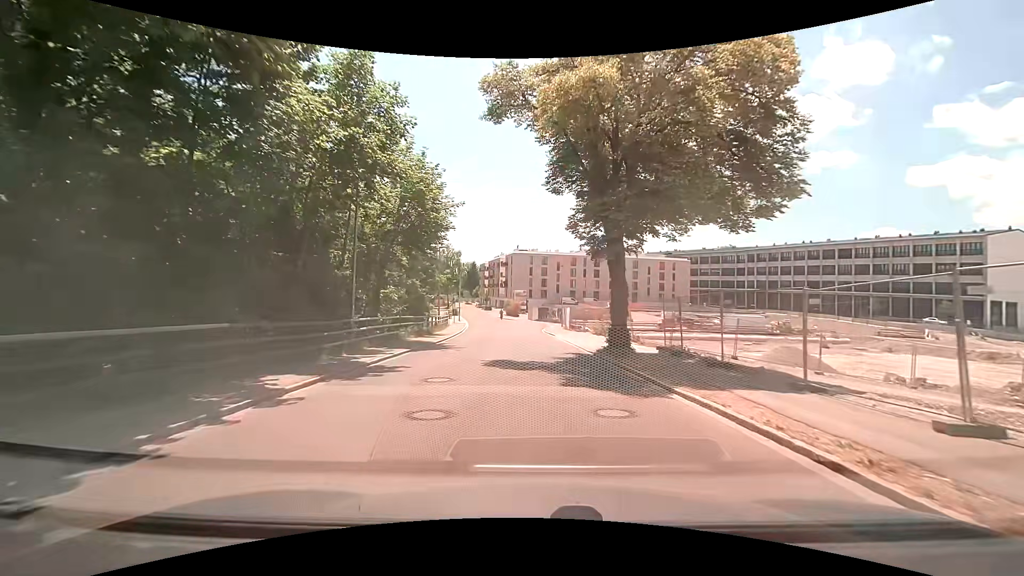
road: residential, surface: asphalt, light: Day
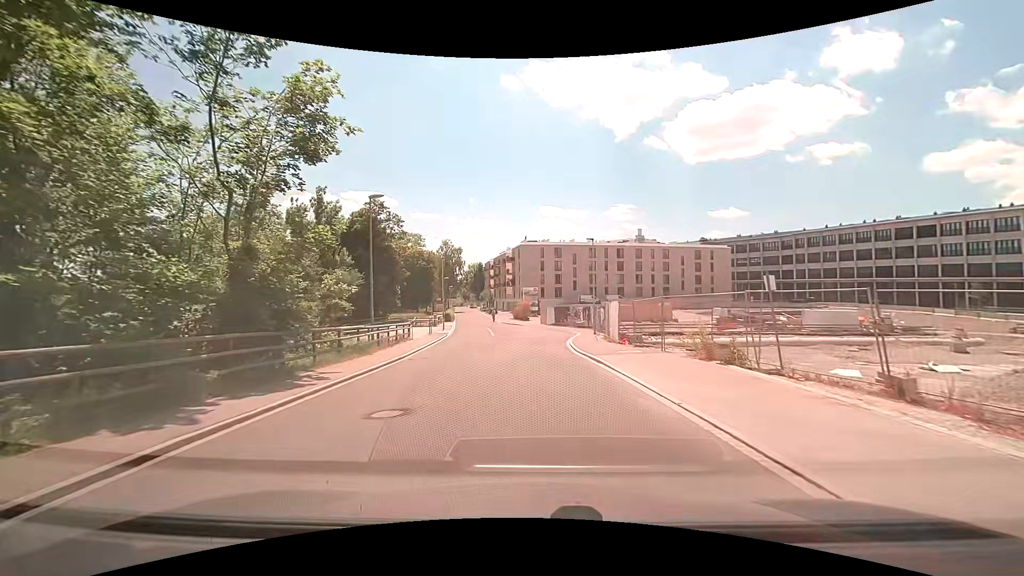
(-0.3, +20.6) m; -2°
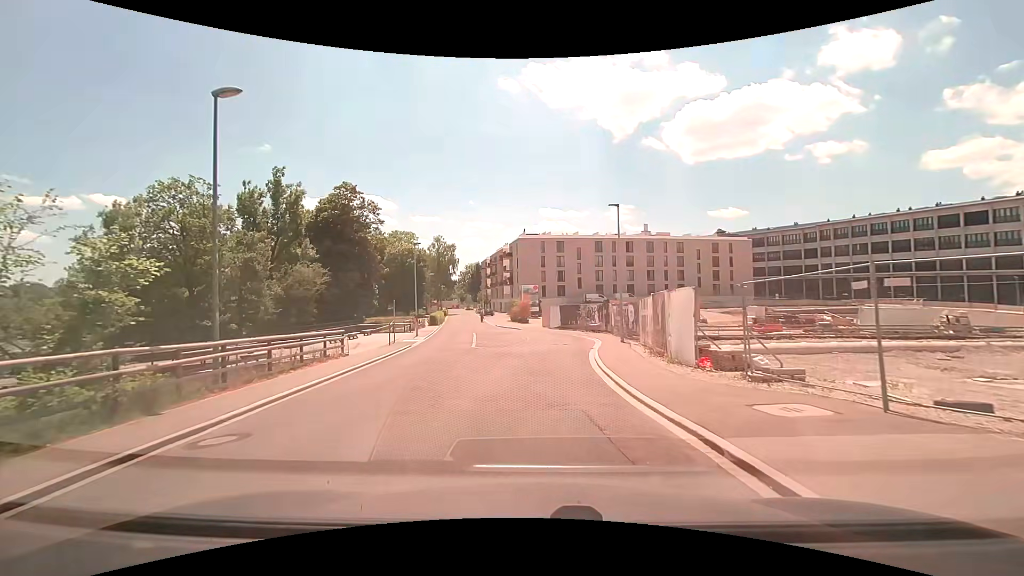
(0.0, +11.5) m; 0°
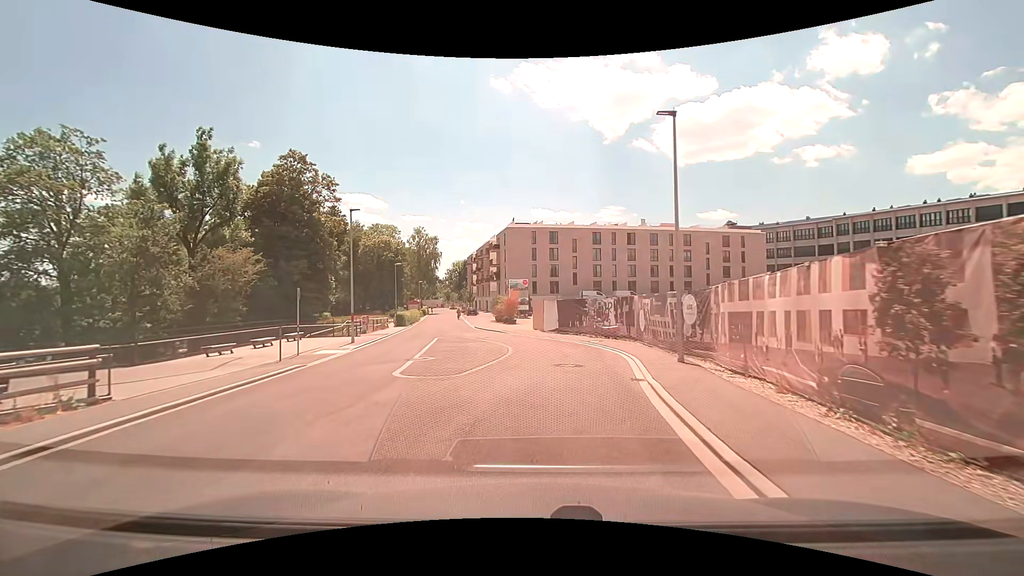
(+0.1, +11.6) m; +1°
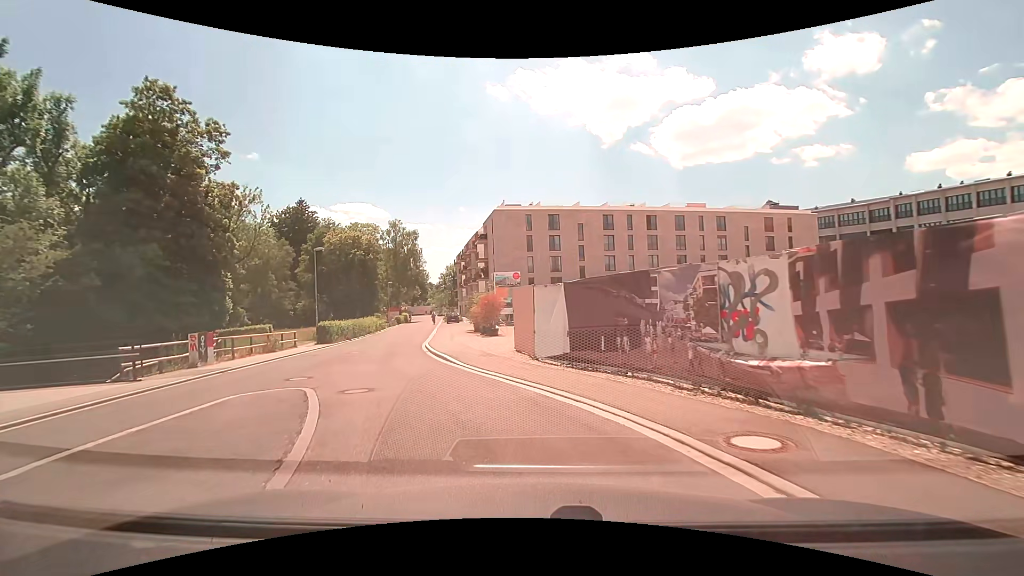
(+0.9, +18.6) m; +1°
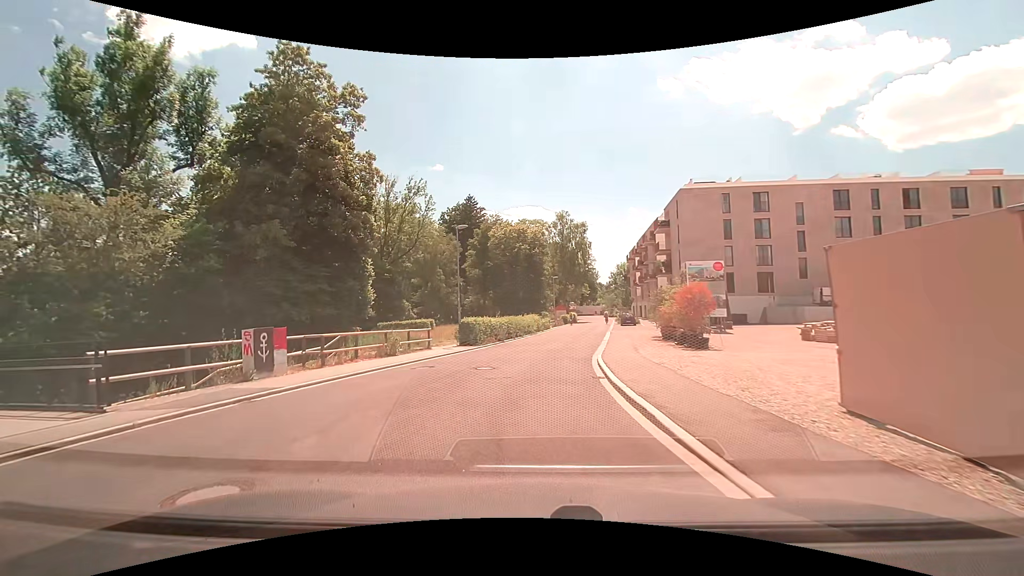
(-1.7, +9.6) m; -20°
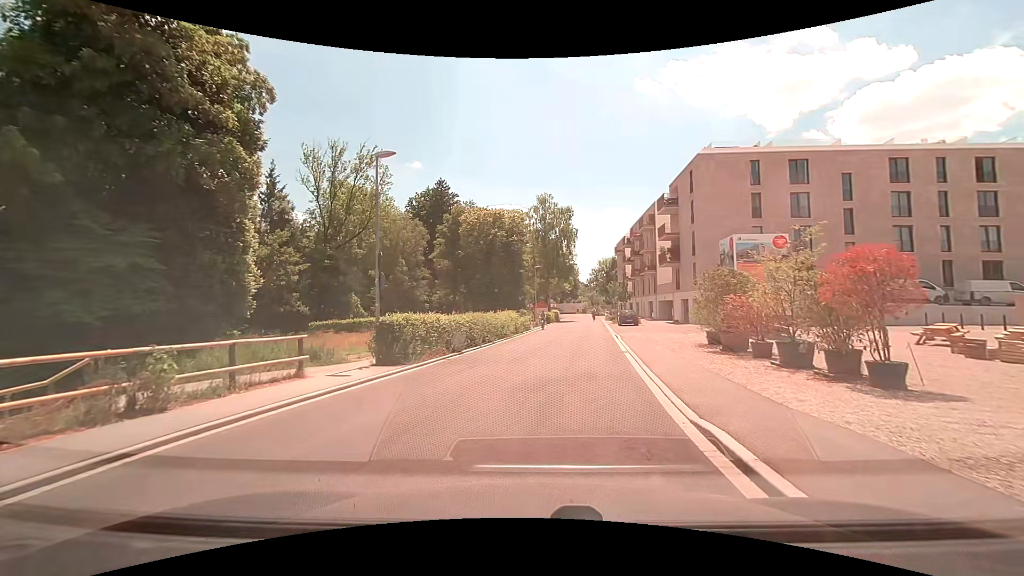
(0.0, +12.3) m; +2°
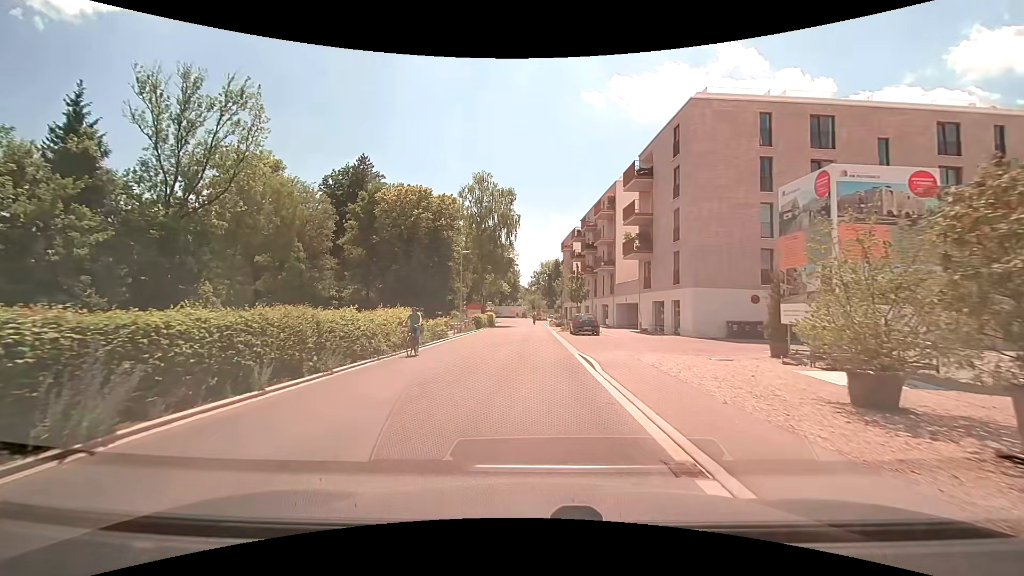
(+1.2, +14.3) m; +7°
(0, +10) (0, +20) (0, +30) (0, +40) (0, +50) (0, +60) (0, +70) (0, +80) (-1, +90) (-2, +100) m
